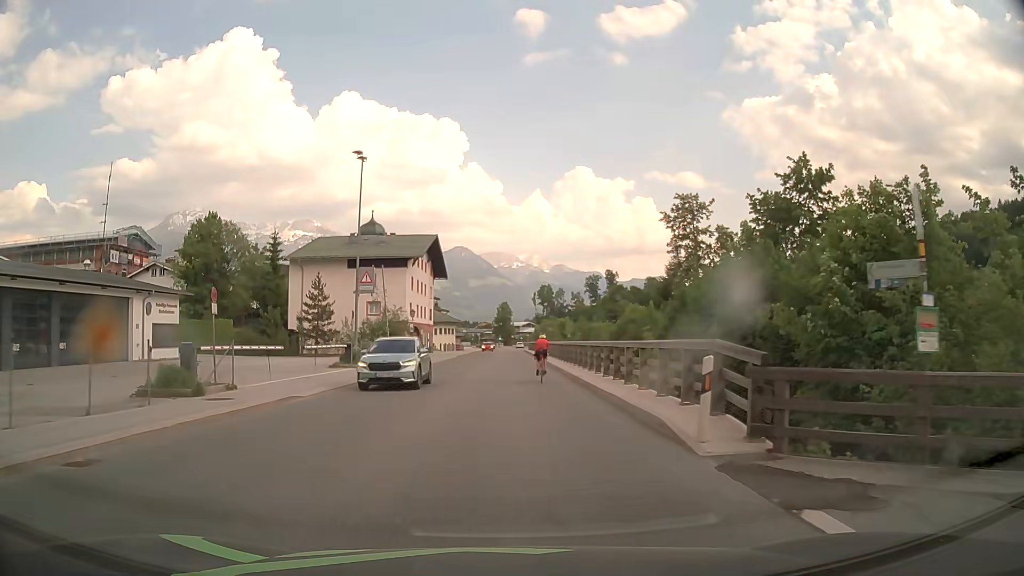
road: primary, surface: asphalt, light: Day
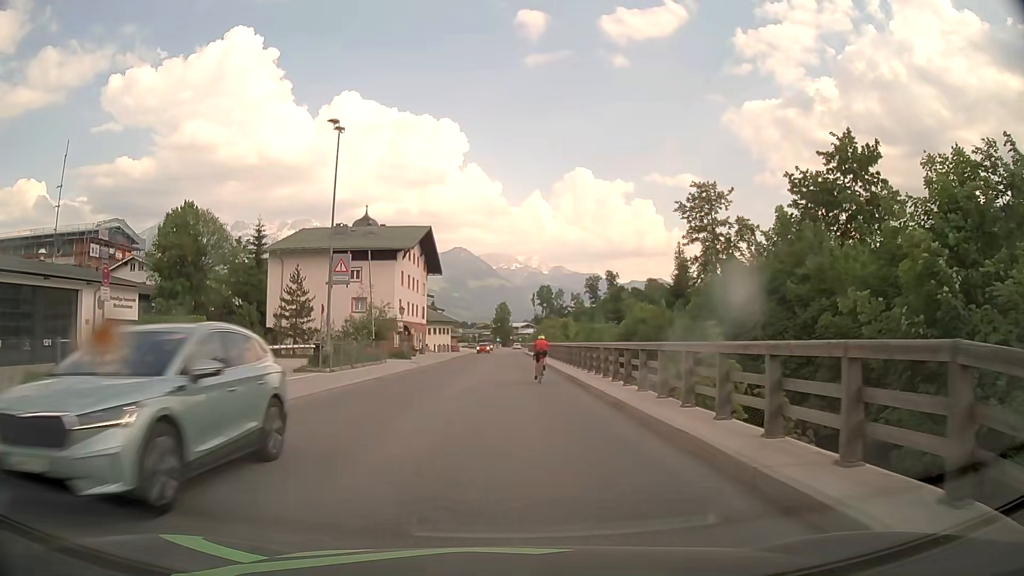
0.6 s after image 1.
(0.0, +6.0) m; 0°
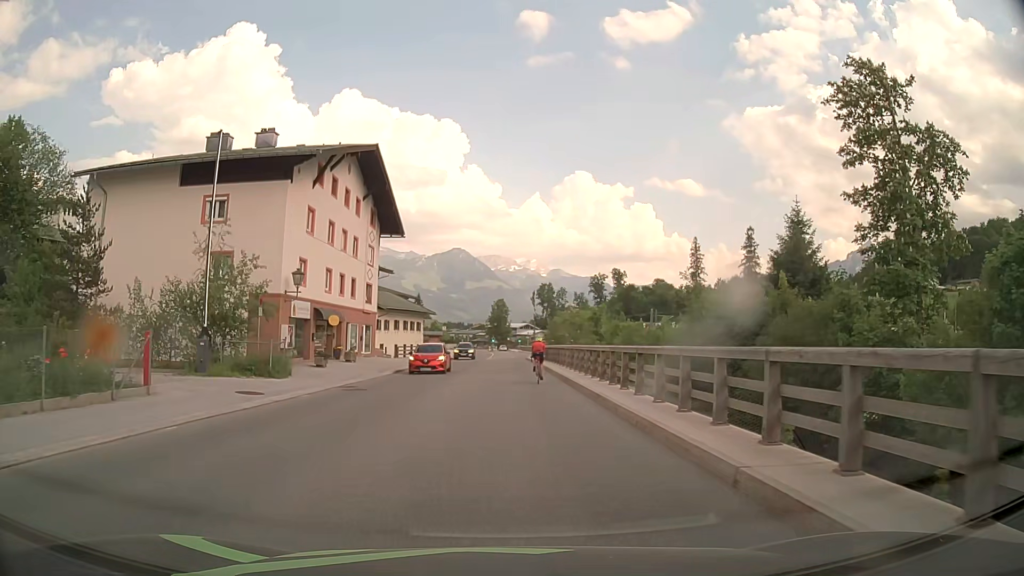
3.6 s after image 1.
(+0.2, +29.8) m; +1°
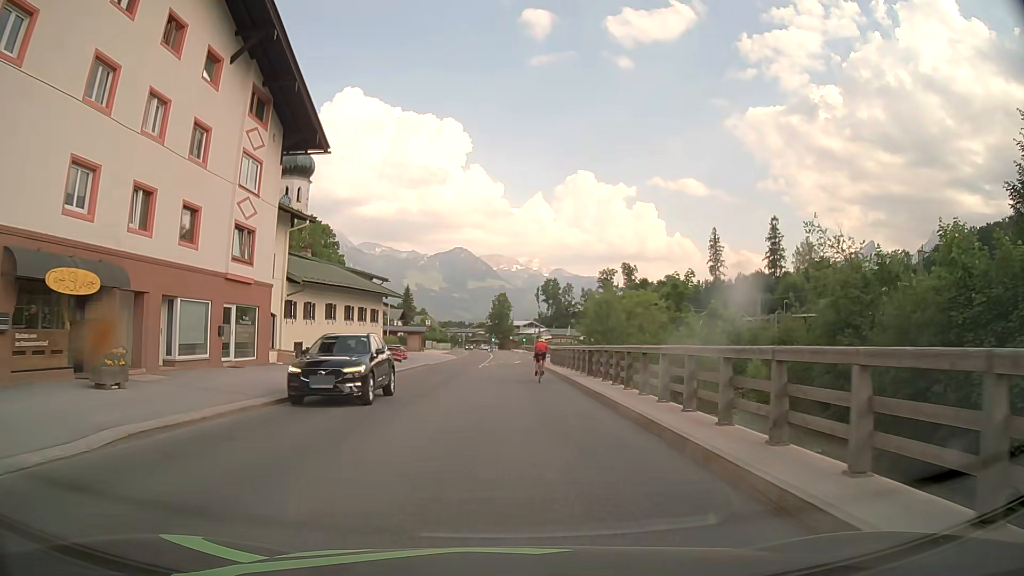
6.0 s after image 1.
(-0.1, +24.0) m; 0°
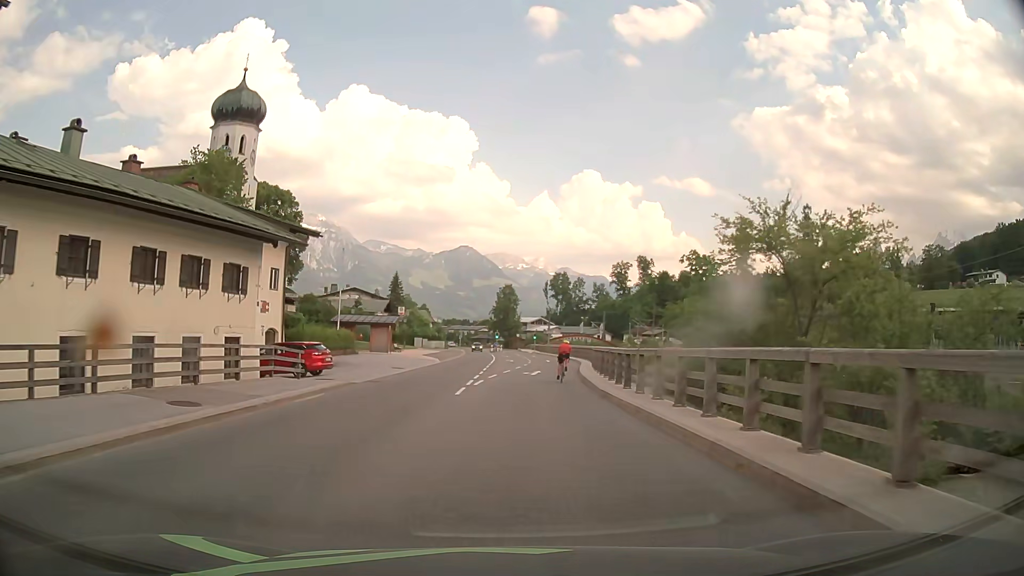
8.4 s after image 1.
(-0.1, +24.3) m; -1°
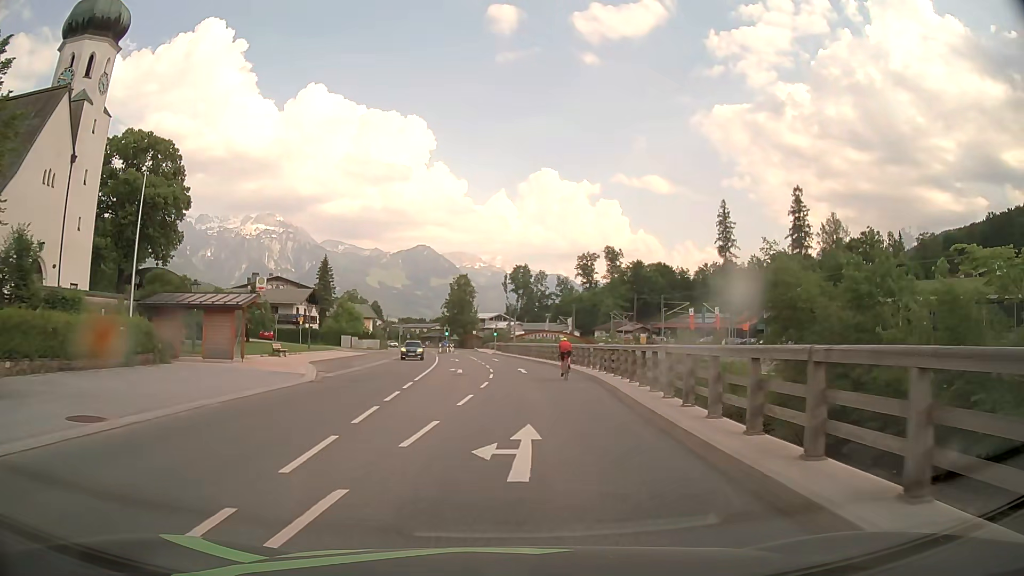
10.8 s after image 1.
(+0.8, +24.7) m; +4°
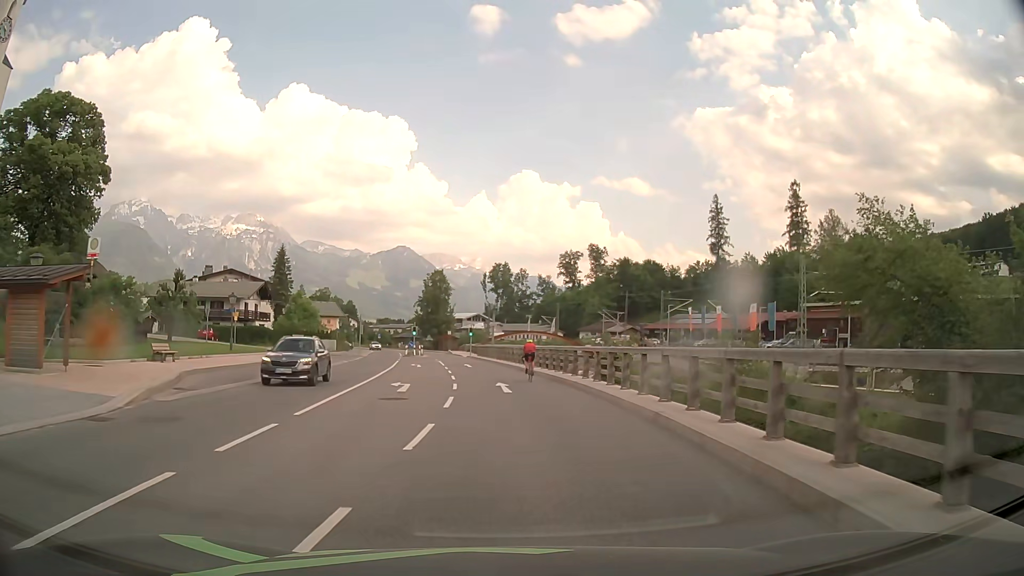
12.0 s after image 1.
(+0.3, +12.3) m; +2°
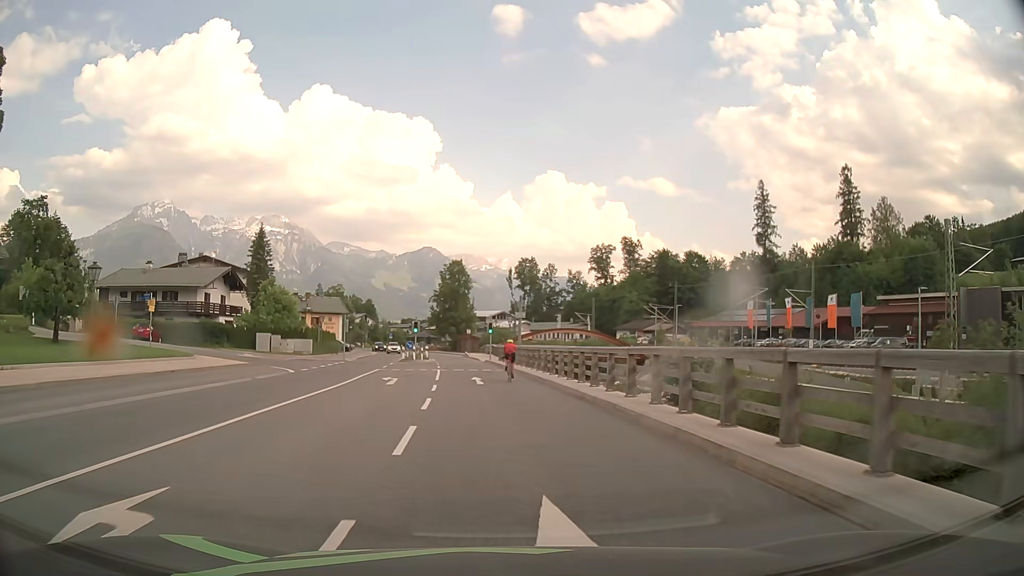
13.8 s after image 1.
(-0.2, +18.4) m; -2°
(0, +10) (-1, +20) (-1, +30) (-2, +40) (-3, +50) (-4, +60) (-6, +70) (-7, +80) (-9, +89) (-12, +99) m
